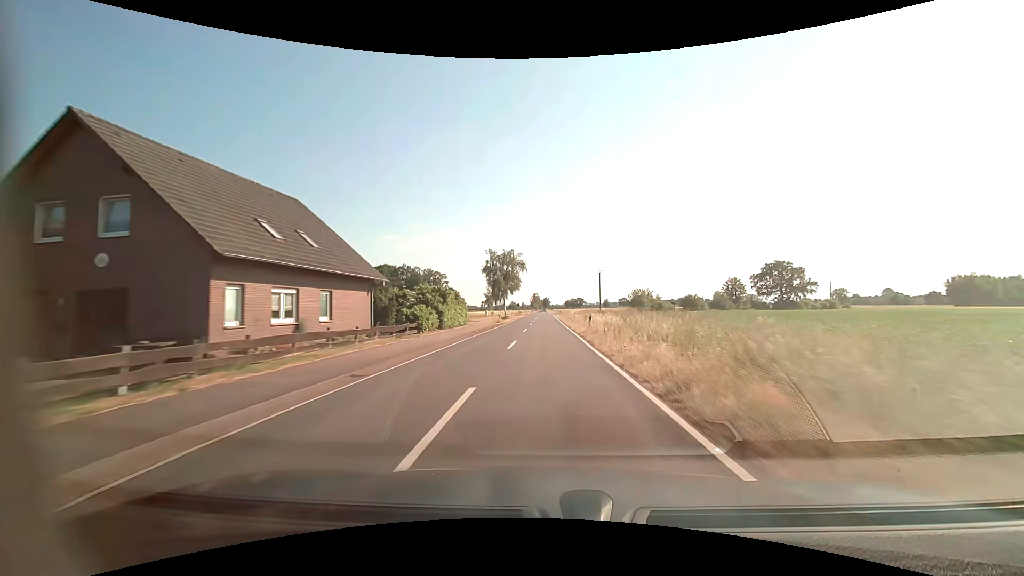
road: tertiary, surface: asphalt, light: Day
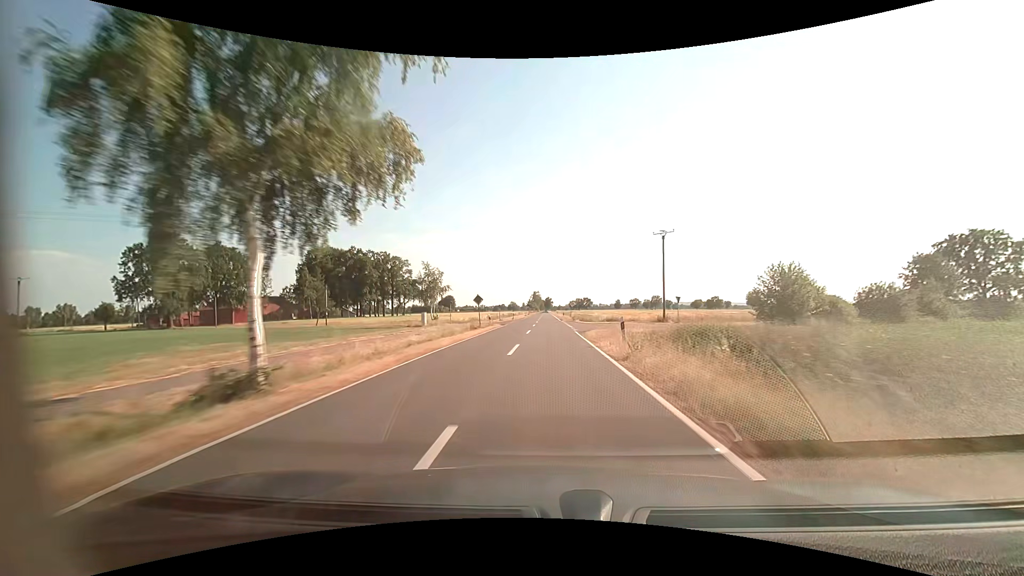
(+0.1, +63.3) m; 0°
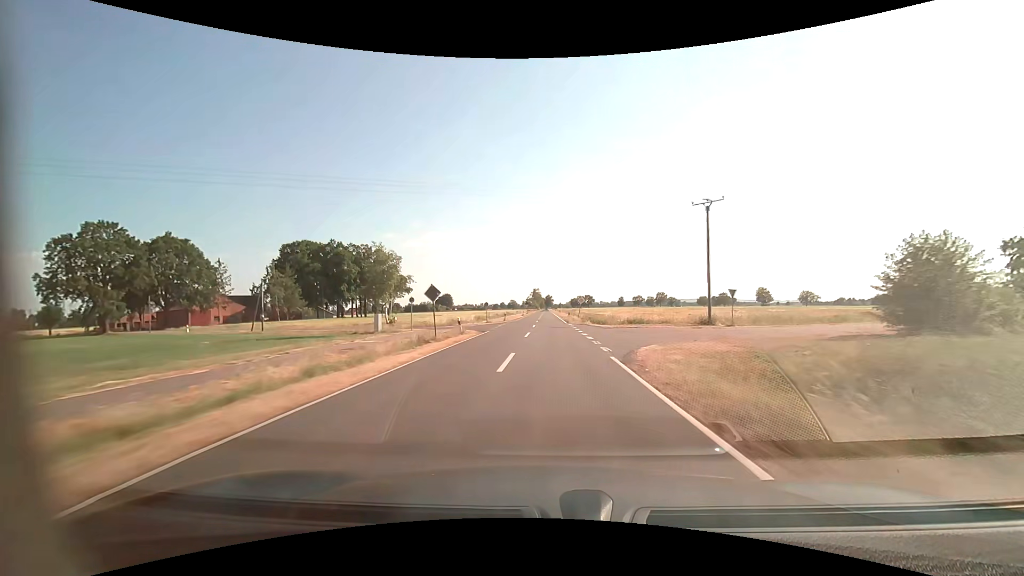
(0.0, +15.8) m; 0°
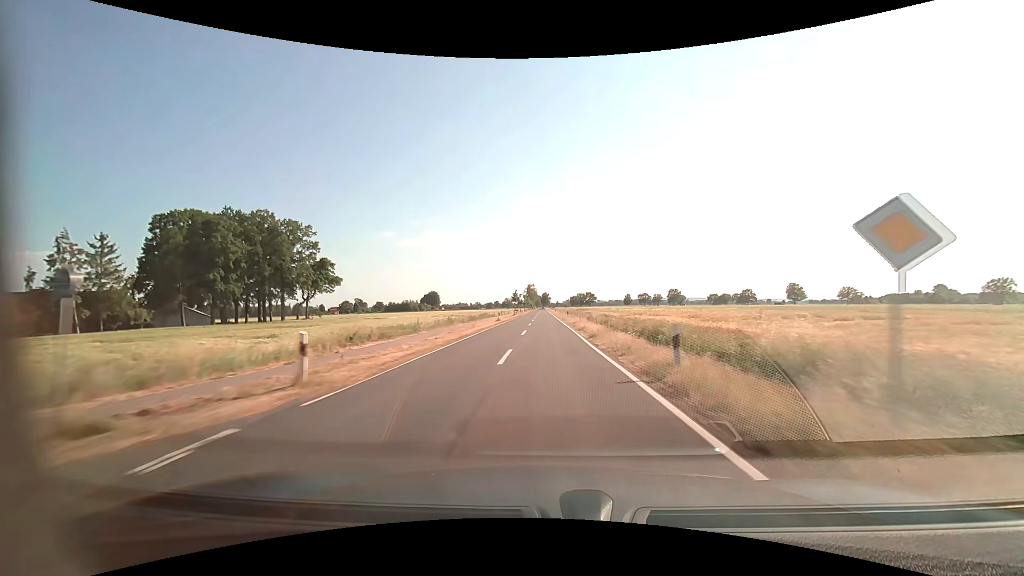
(0.0, +47.4) m; 0°
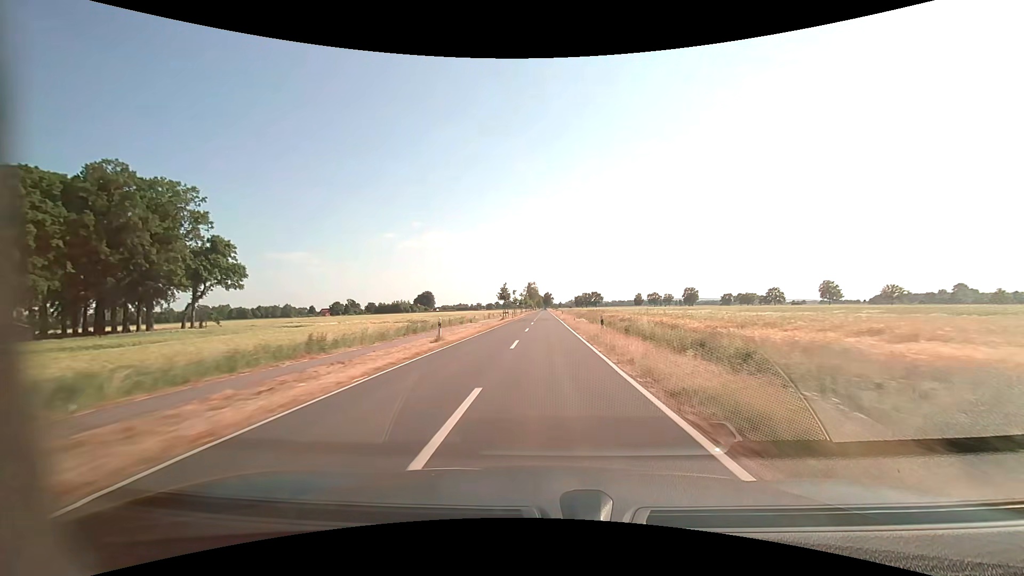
(0.0, +31.6) m; 0°
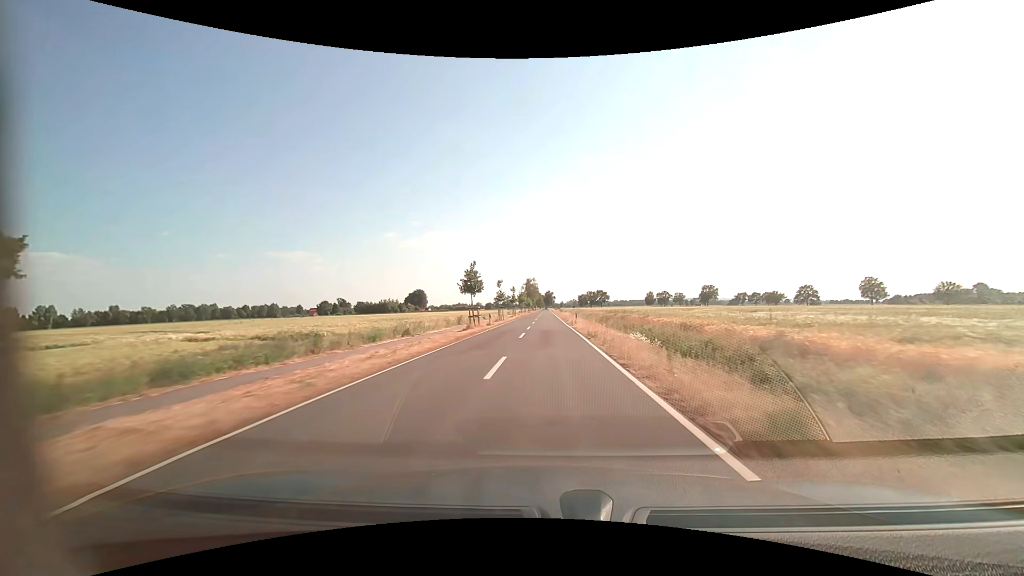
(0.0, +31.6) m; 0°
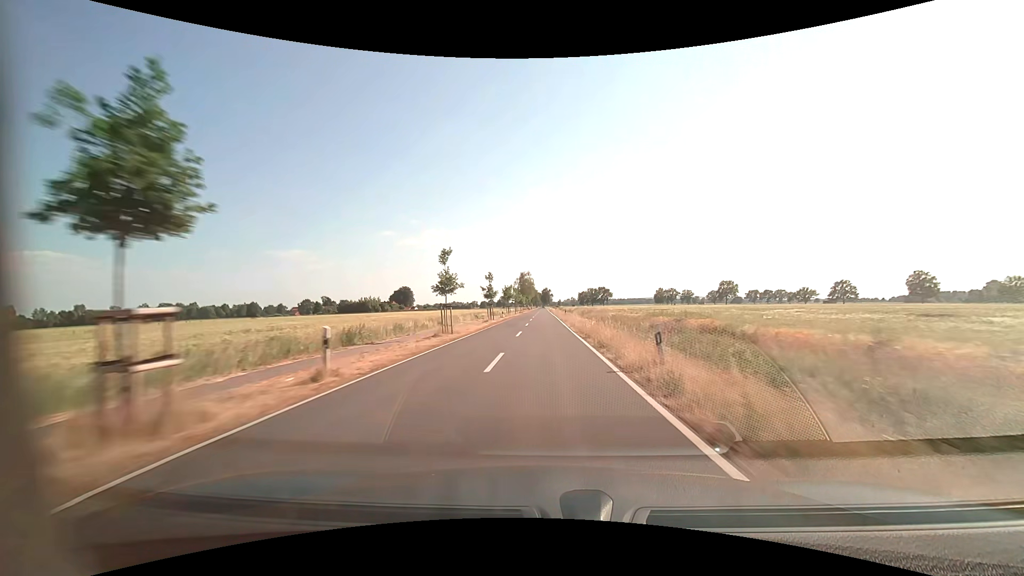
(+0.1, +31.6) m; 0°
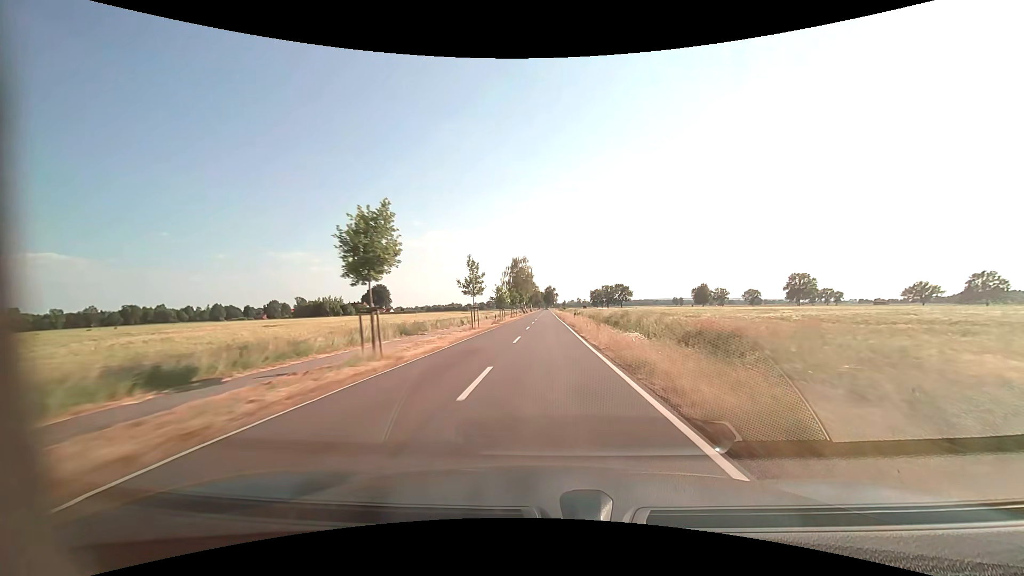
(-0.1, +63.3) m; 0°
(0, +10) (0, +20) (0, +30) (0, +40) (0, +50) (0, +60) (0, +70) (0, +80) (0, +90) (0, +100) m
